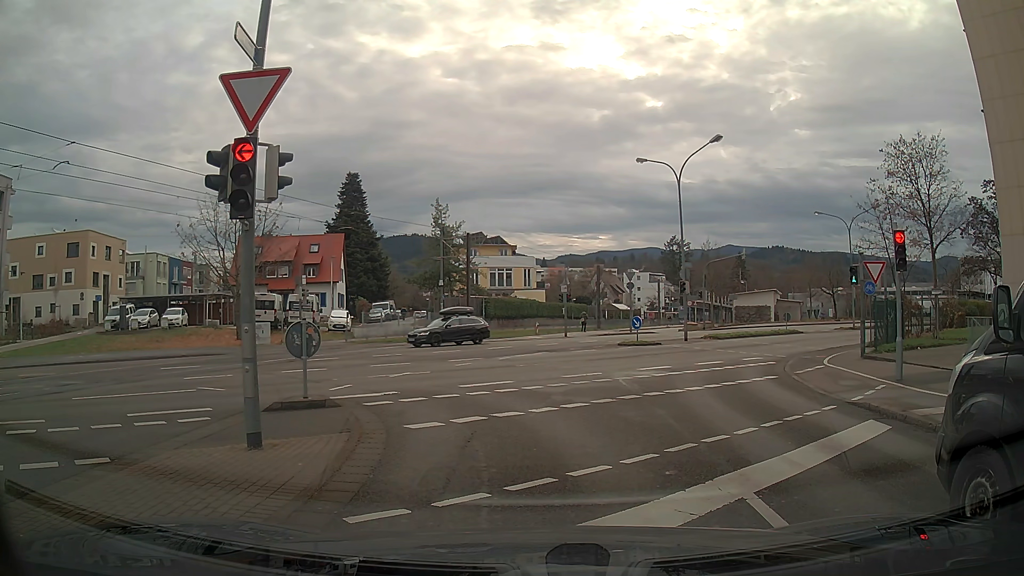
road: residential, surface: asphalt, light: Day
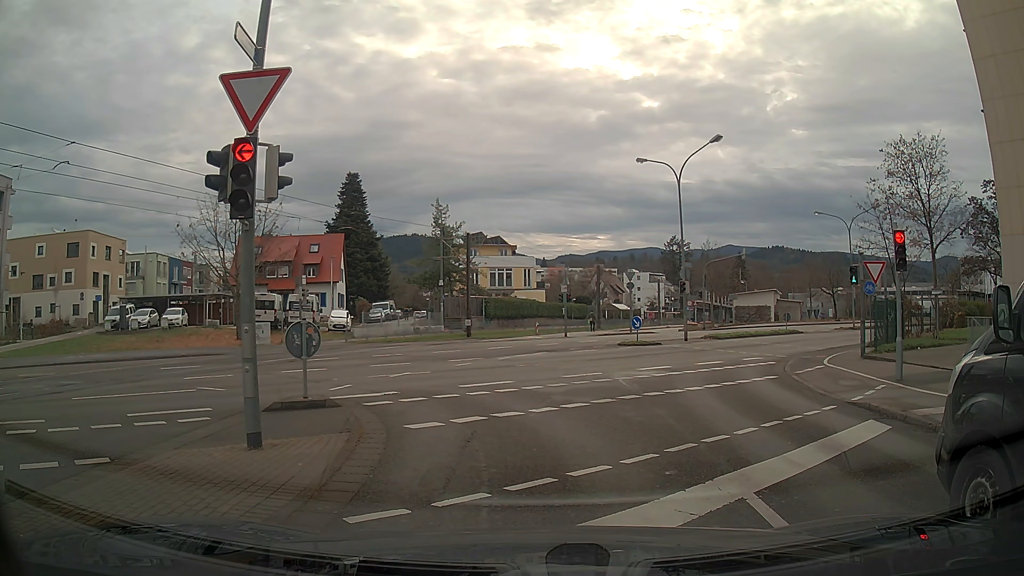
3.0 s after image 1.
(0.0, 0.0) m; 0°
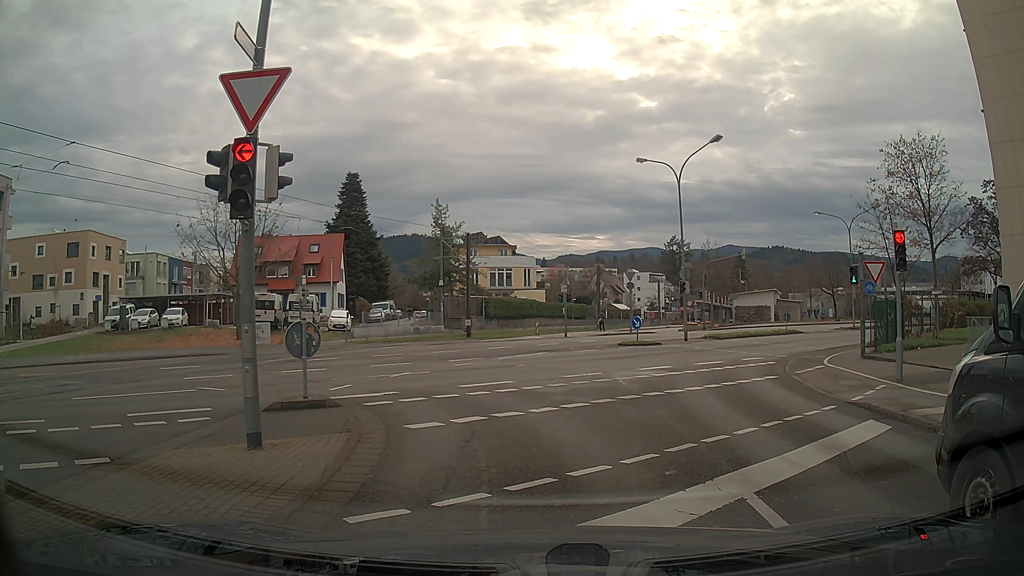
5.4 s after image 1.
(0.0, 0.0) m; 0°
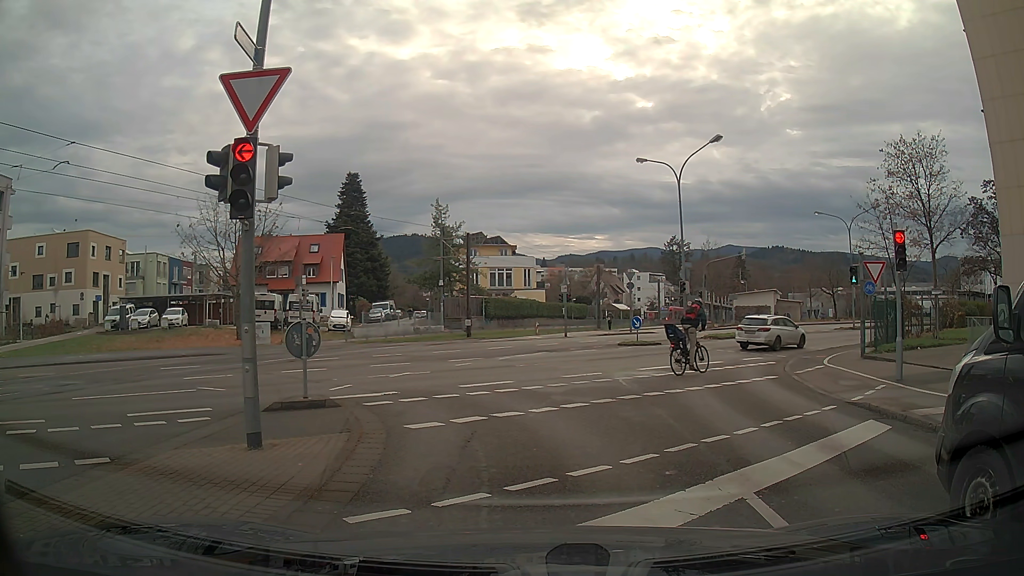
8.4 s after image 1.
(0.0, 0.0) m; 0°
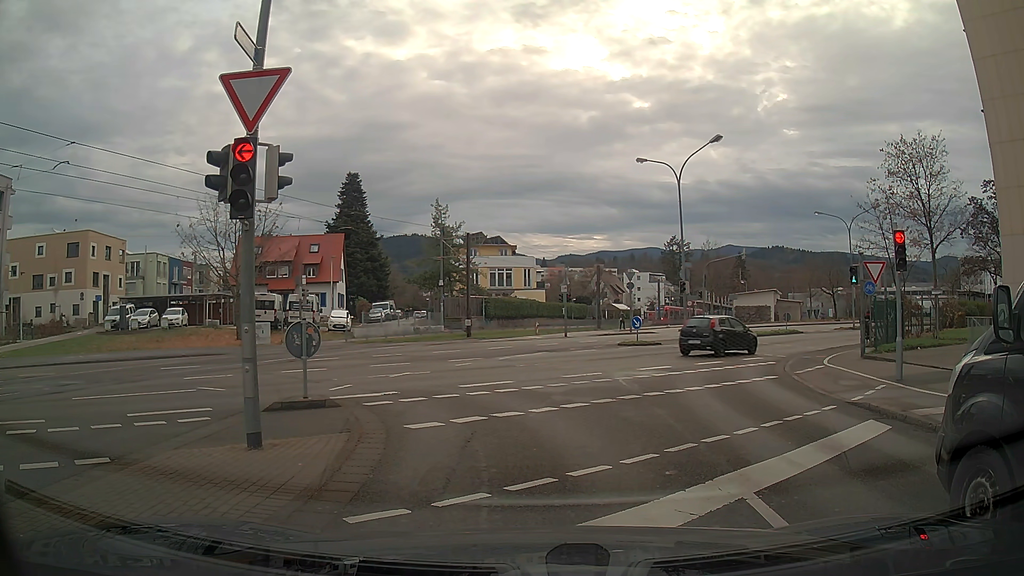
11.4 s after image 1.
(0.0, 0.0) m; 0°
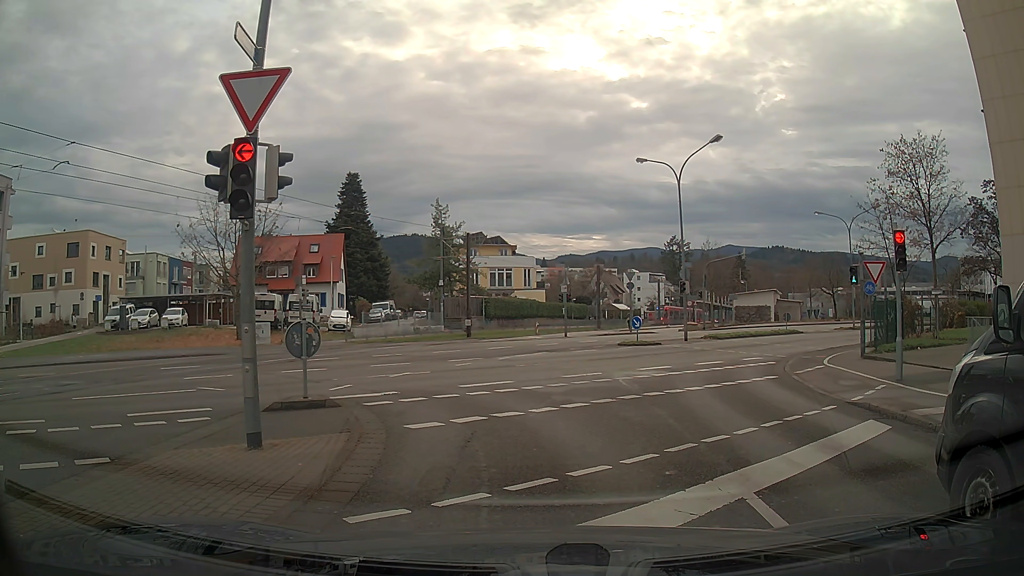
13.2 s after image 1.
(0.0, 0.0) m; 0°
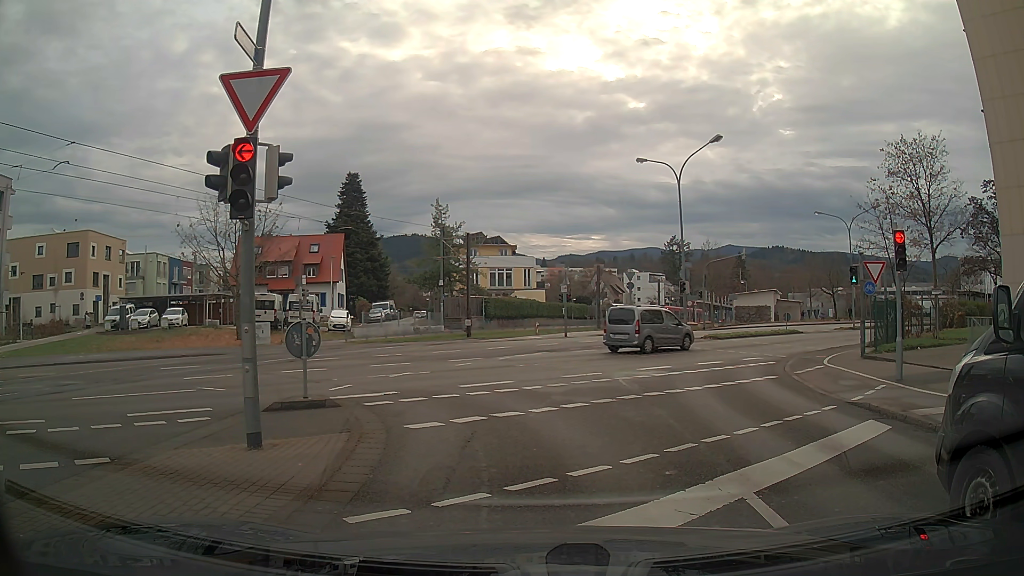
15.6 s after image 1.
(0.0, 0.0) m; 0°
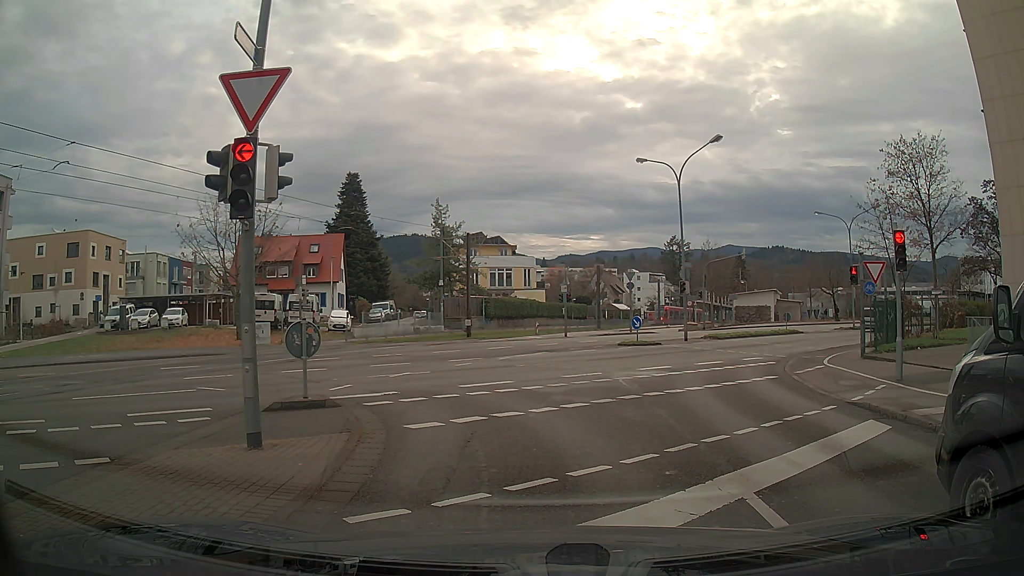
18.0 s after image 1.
(0.0, 0.0) m; 0°
